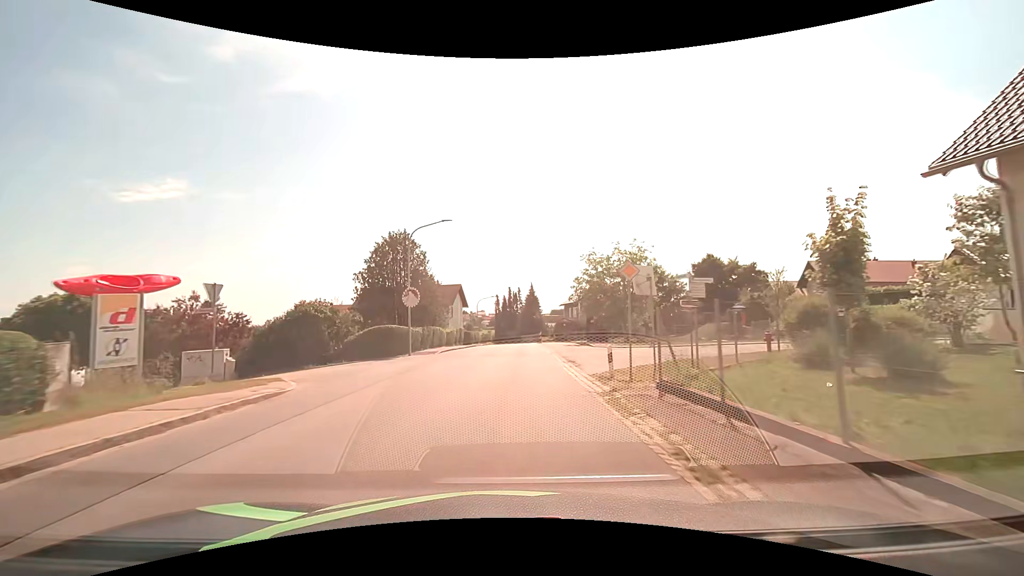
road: tertiary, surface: asphalt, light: Day
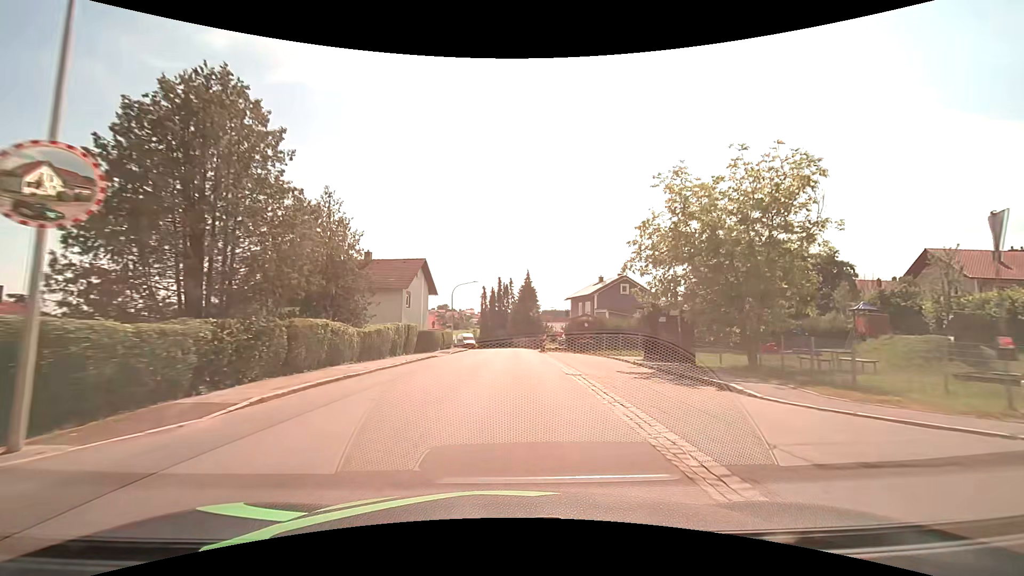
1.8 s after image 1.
(+0.1, +22.8) m; +1°
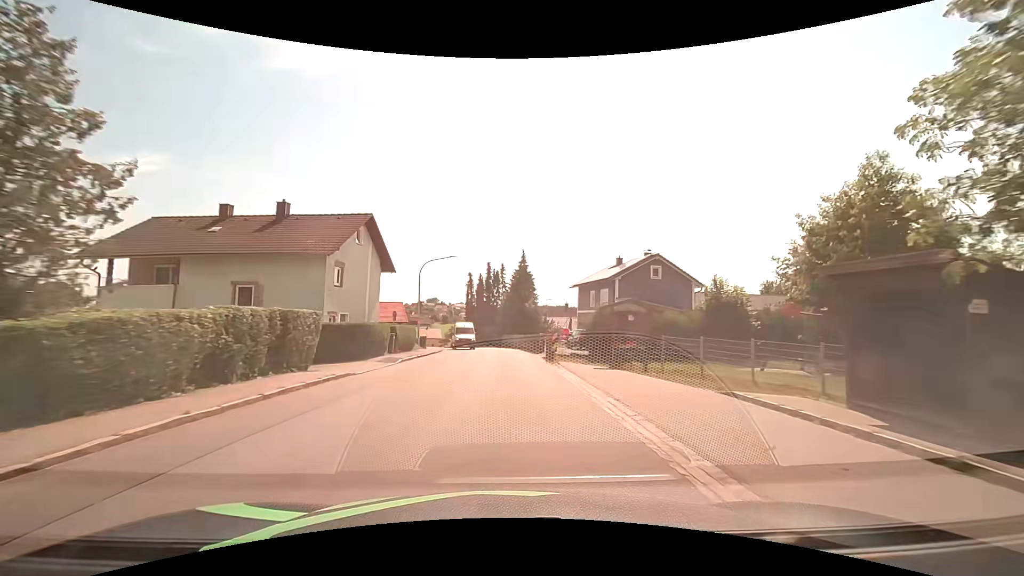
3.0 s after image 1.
(+0.2, +15.3) m; +1°
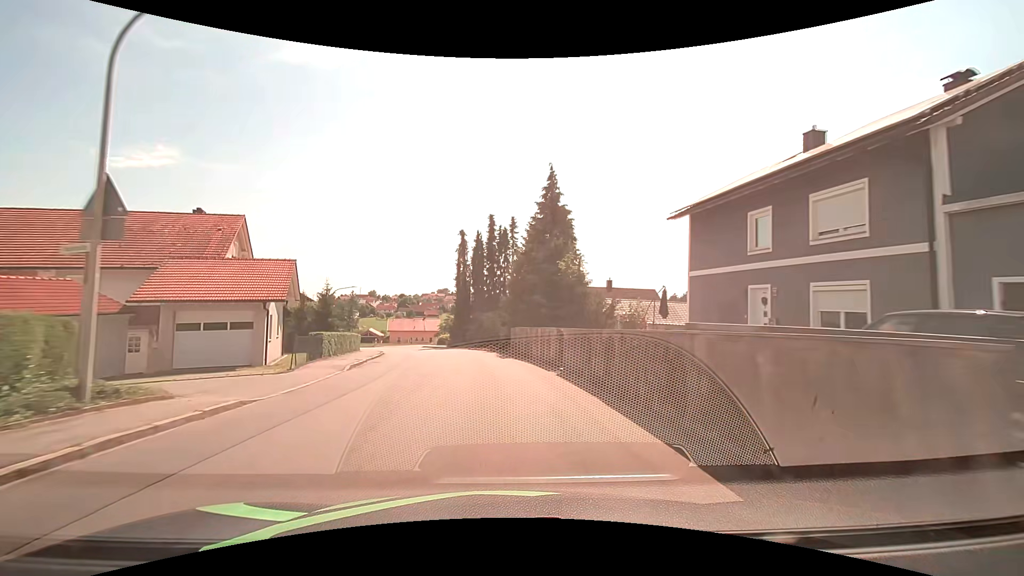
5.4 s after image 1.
(0.0, +30.9) m; -1°
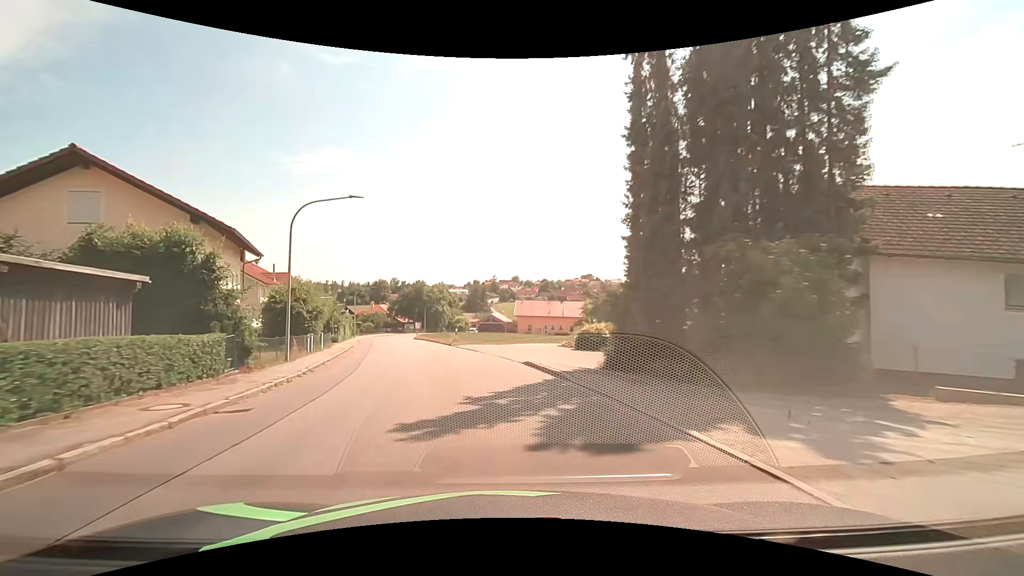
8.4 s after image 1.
(-4.5, +38.3) m; -16°
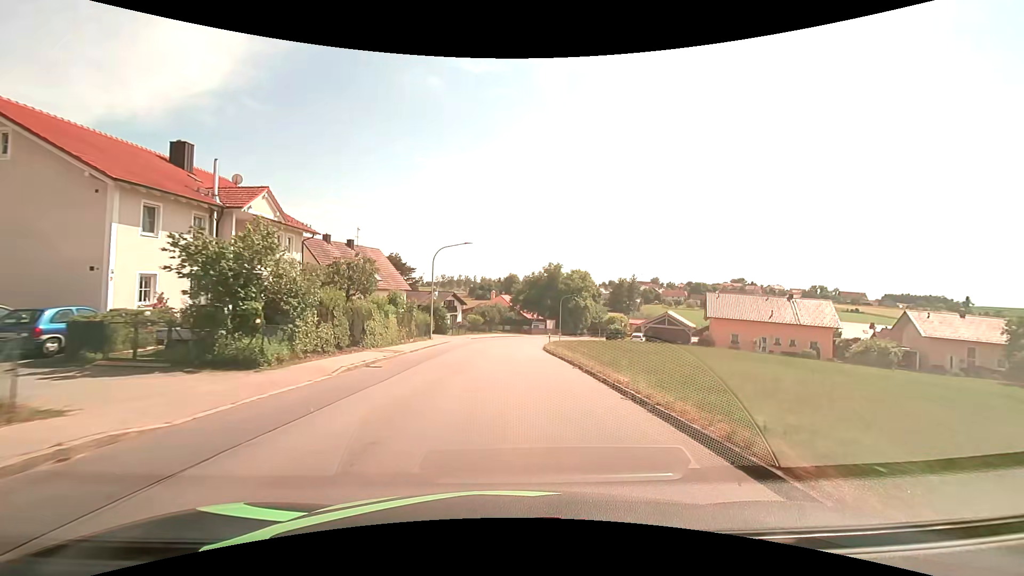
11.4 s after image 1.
(-6.9, +37.7) m; -16°
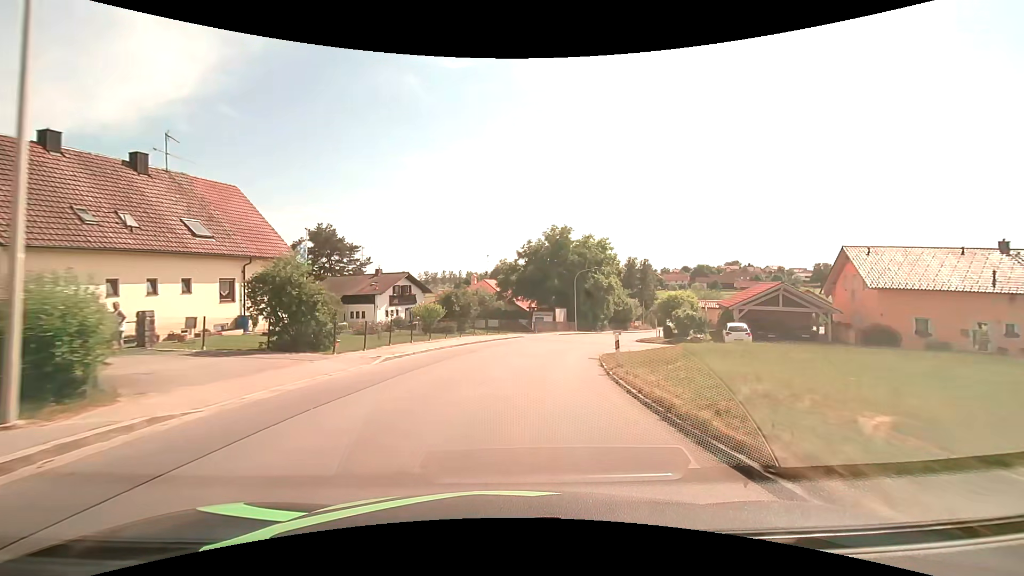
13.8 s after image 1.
(+0.3, +30.6) m; +1°
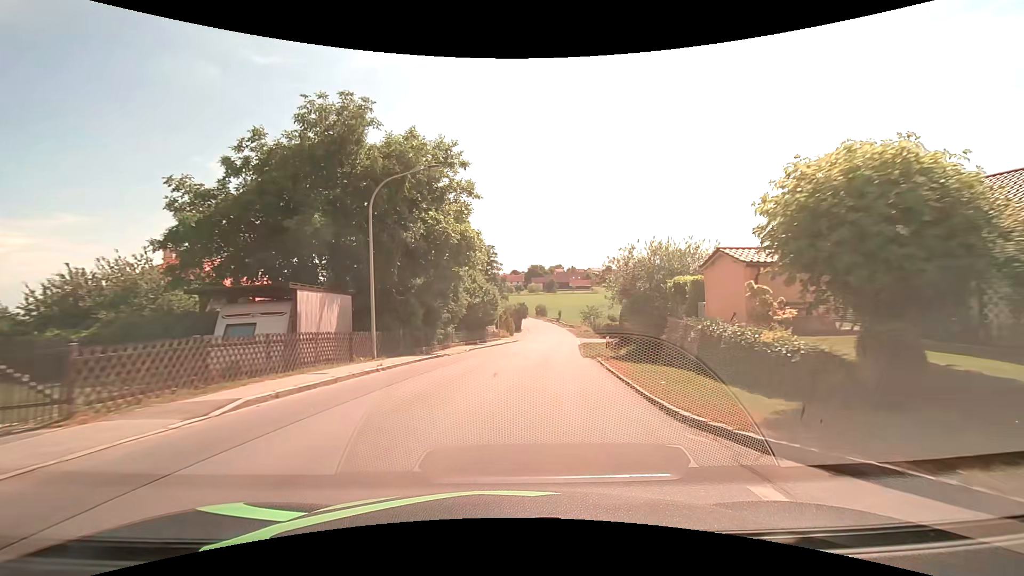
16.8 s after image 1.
(+5.6, +37.4) m; +19°
(0, +10) (+1, +20) (+2, +30) (+4, +40) (+5, +50) (+6, +60) (+8, +70) (+9, +80) (+9, +89) (+10, +99) m
